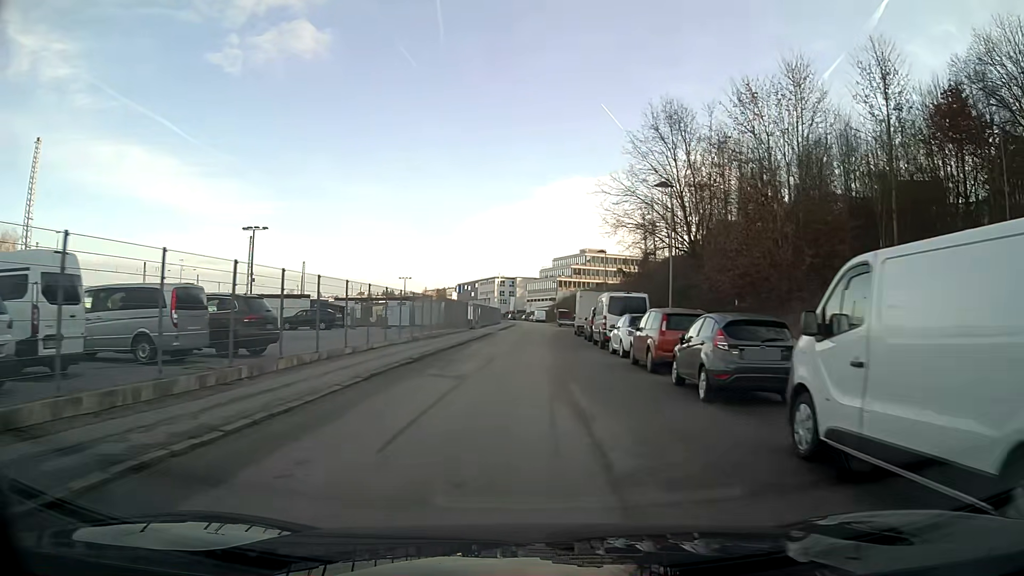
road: tertiary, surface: asphalt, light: Day
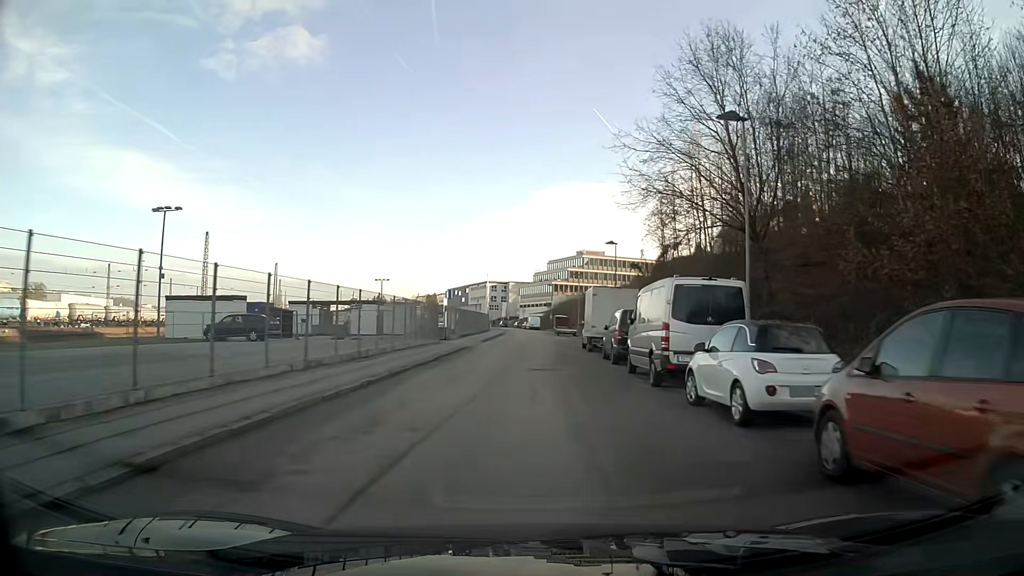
(+0.1, +13.4) m; +1°
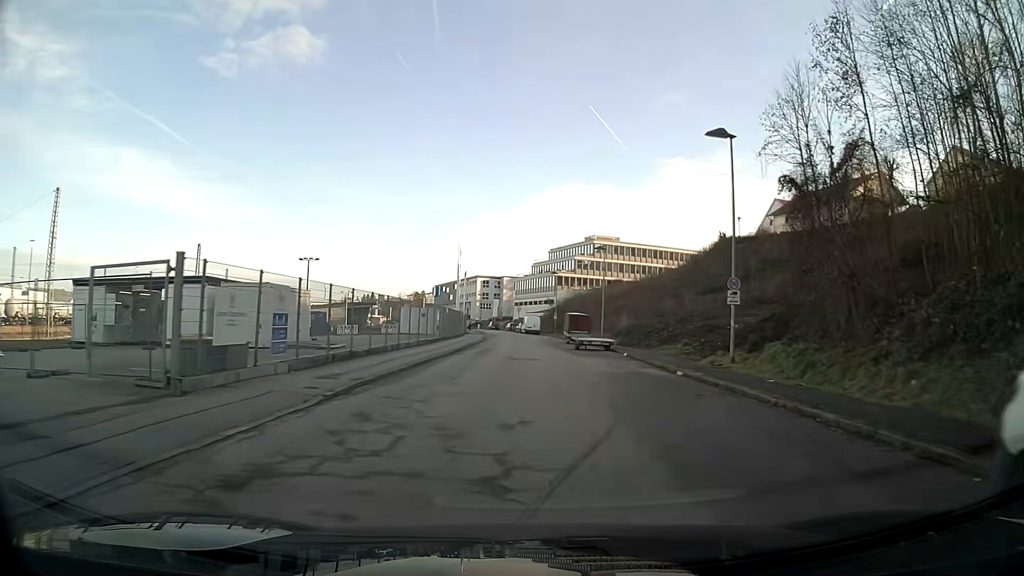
(0.0, +34.0) m; 0°
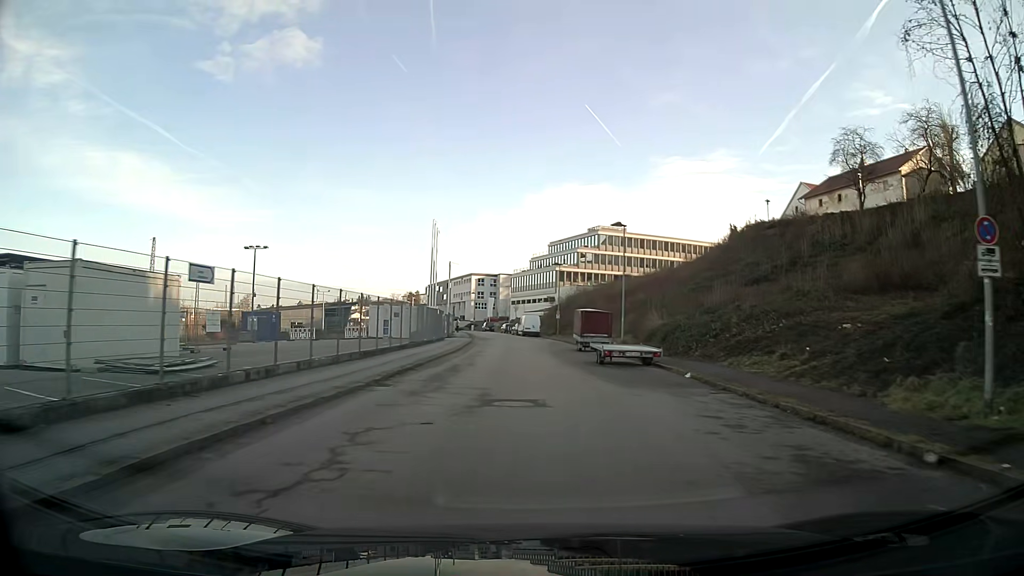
(0.0, +13.8) m; 0°
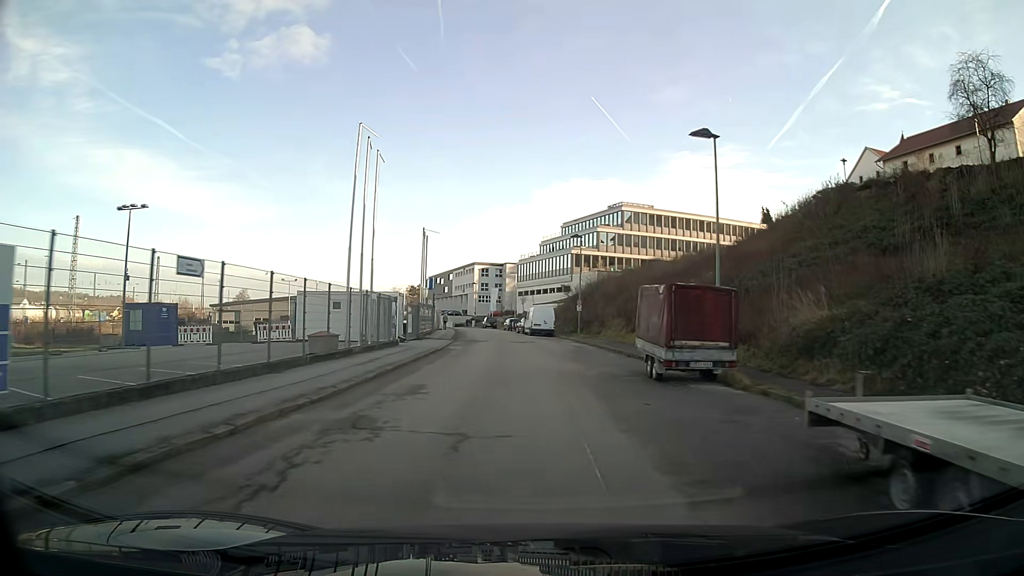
(-0.1, +21.0) m; -1°
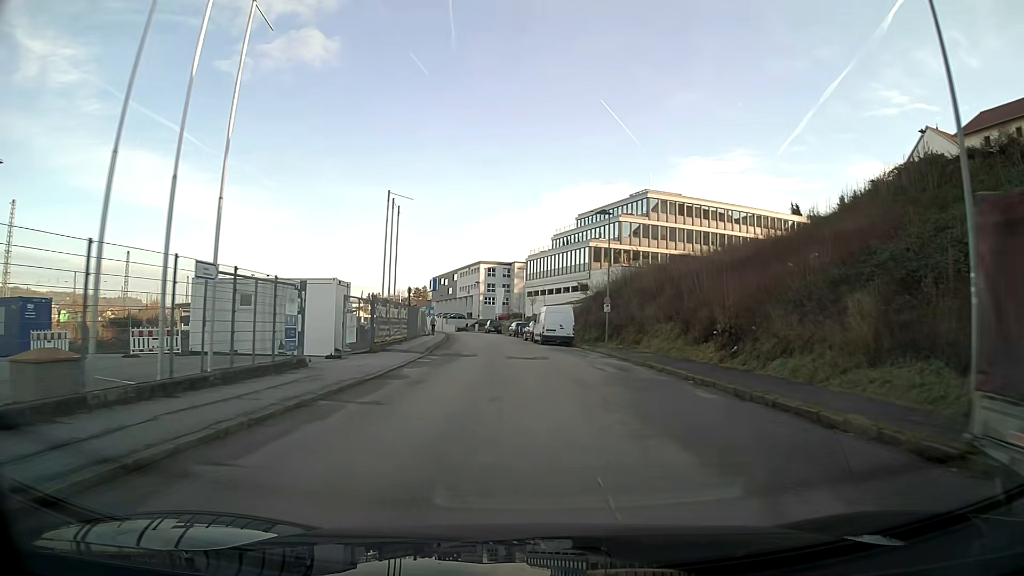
(-0.1, +14.2) m; -1°
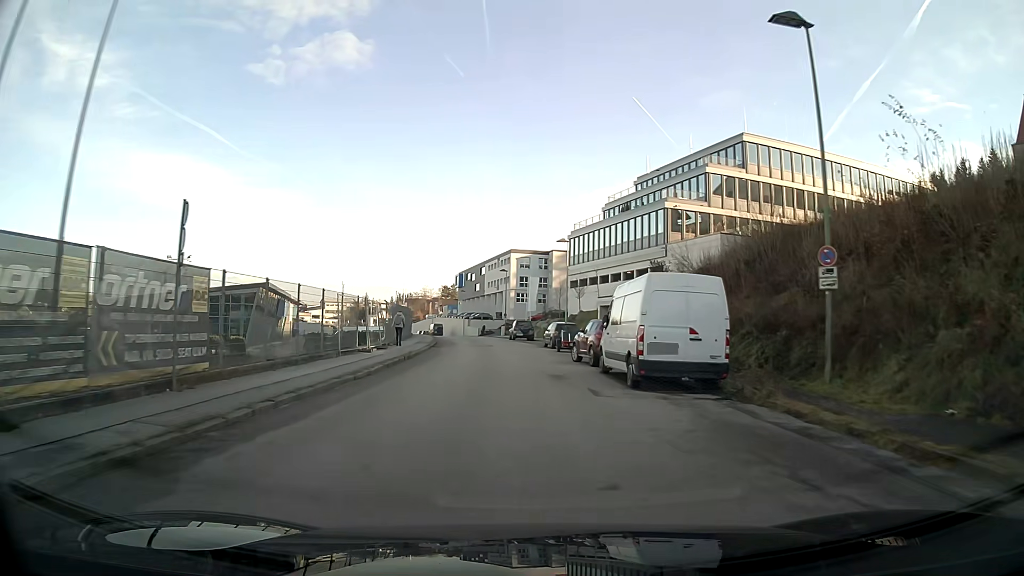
(-0.7, +28.1) m; -3°
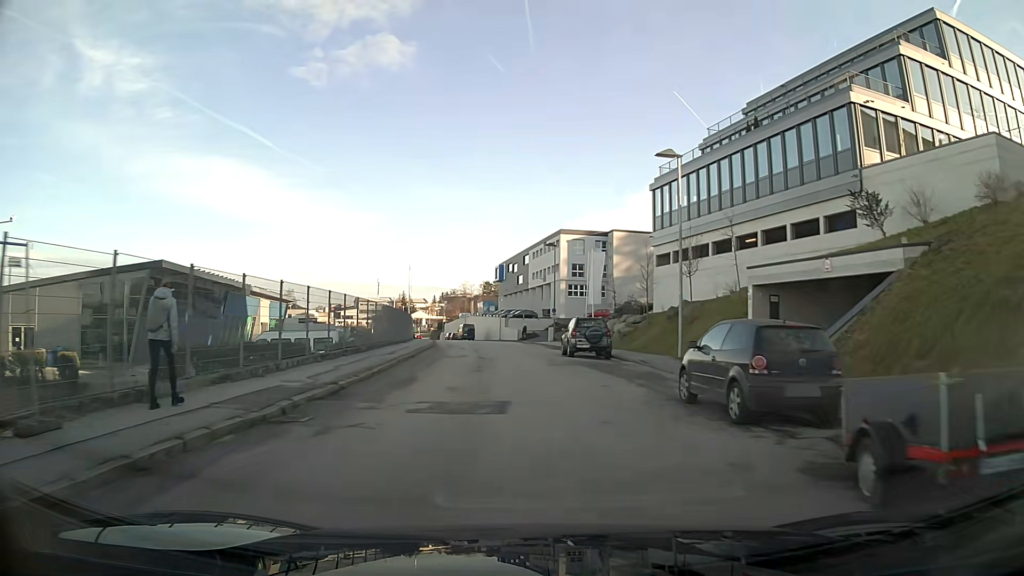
(-1.1, +27.6) m; -5°
(0, +10) (-1, +20) (-1, +30) (-2, +40) (-3, +50) (-4, +60) (-5, +70) (-7, +80) (-10, +89) (-12, +99) m
